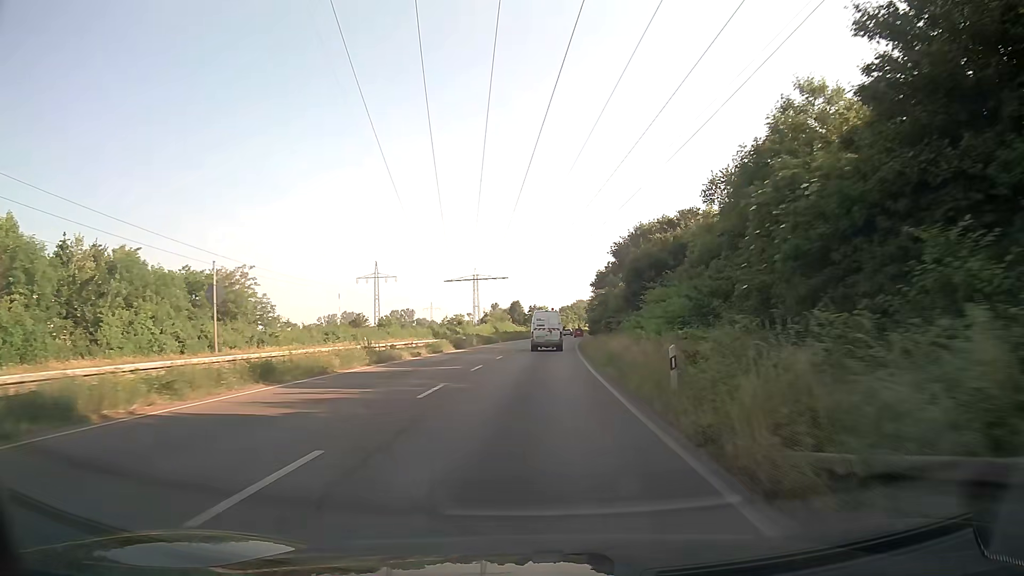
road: trunk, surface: asphalt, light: Day
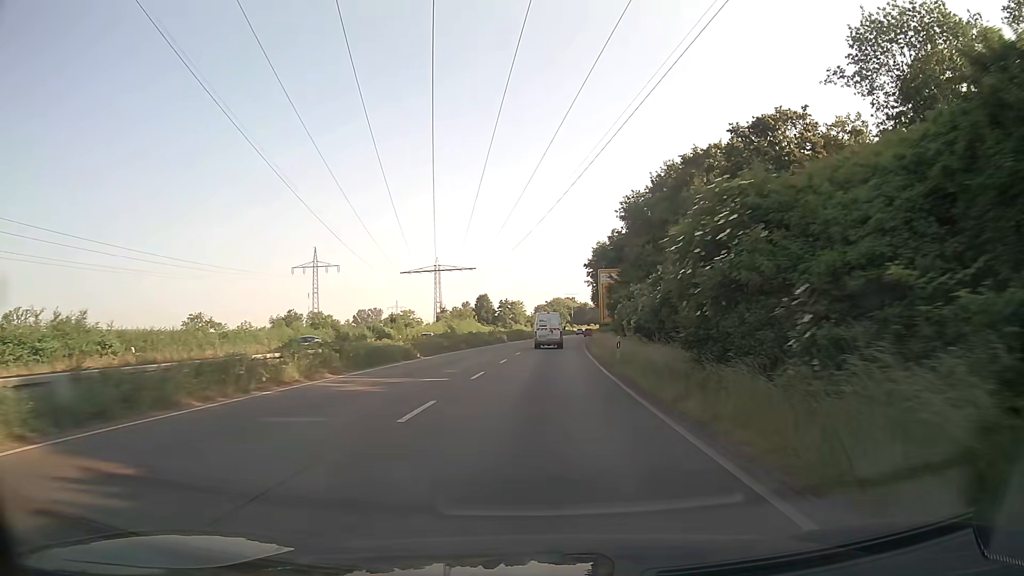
(+0.7, +39.6) m; +2°
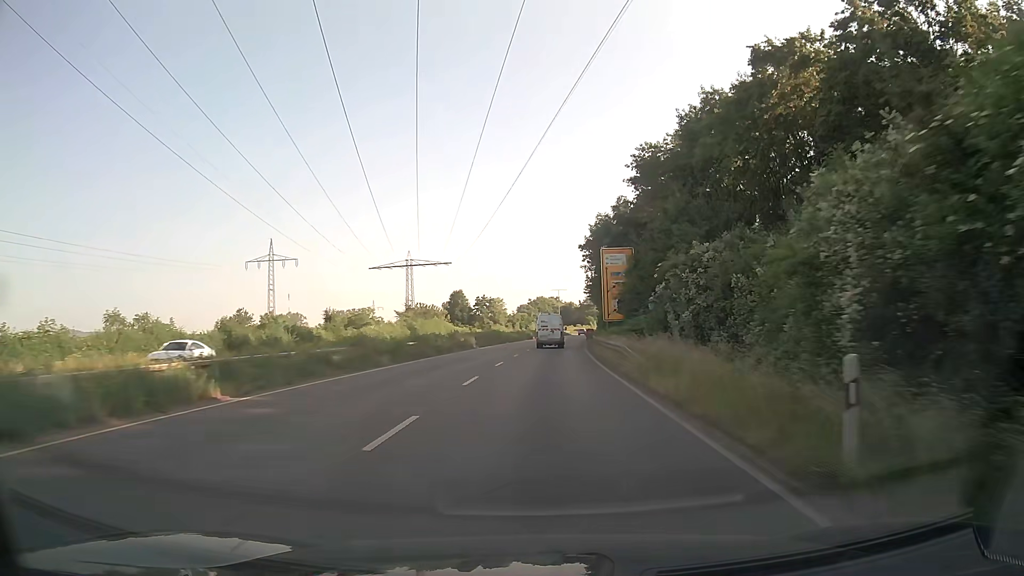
(+0.3, +20.4) m; +2°
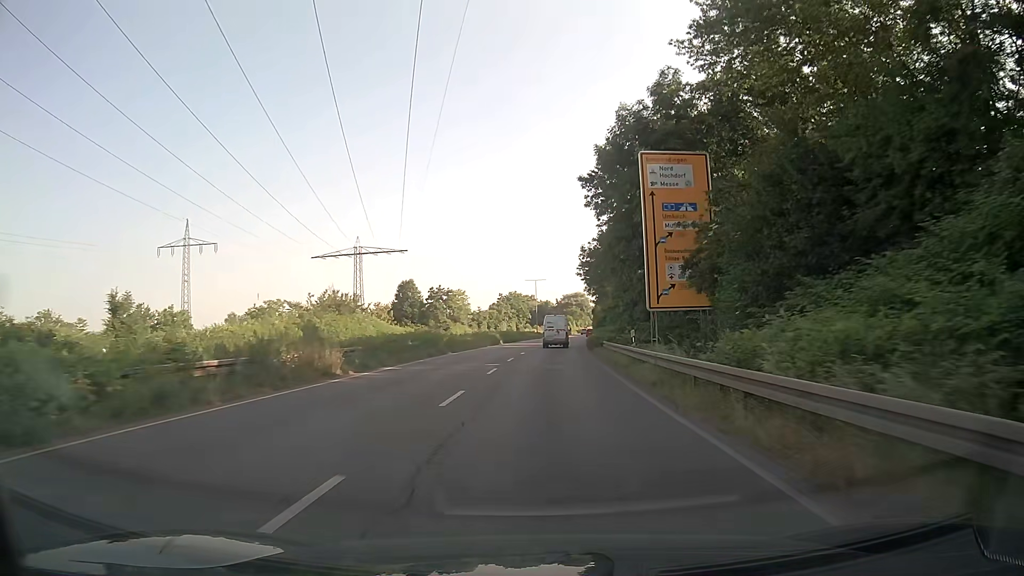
(+0.5, +31.4) m; +2°
